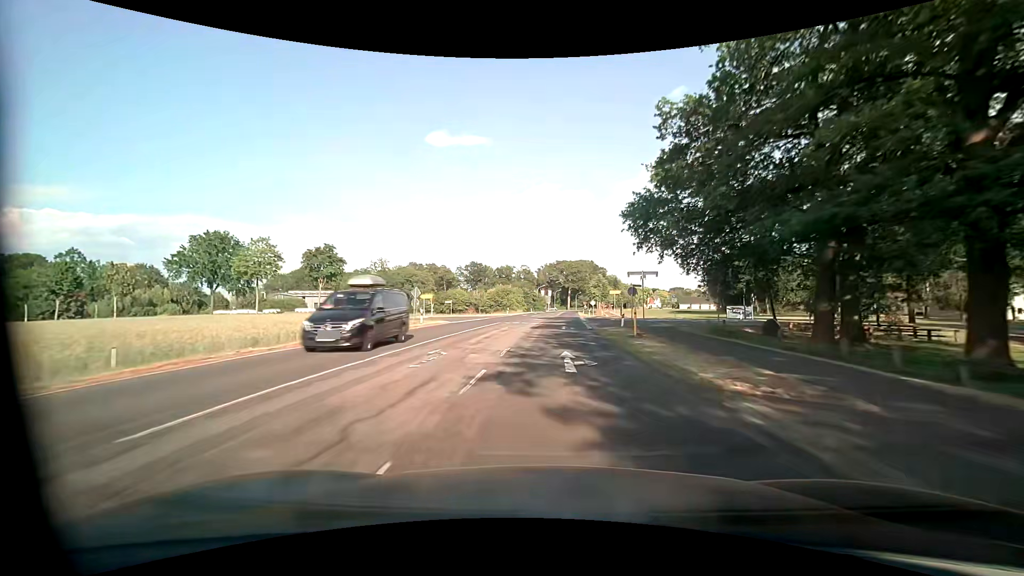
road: secondary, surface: asphalt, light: Day
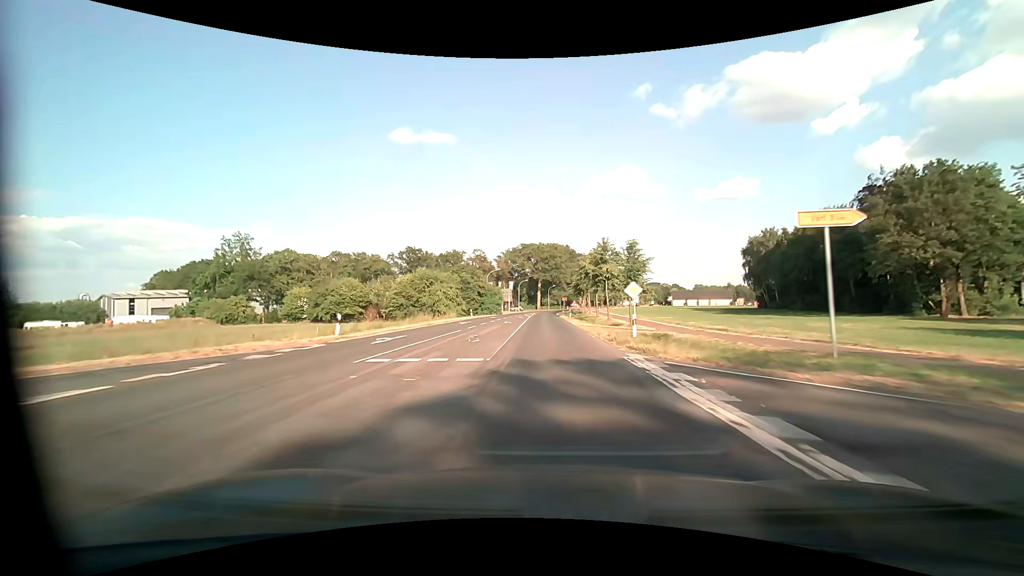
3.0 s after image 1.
(+1.8, +58.4) m; +4°
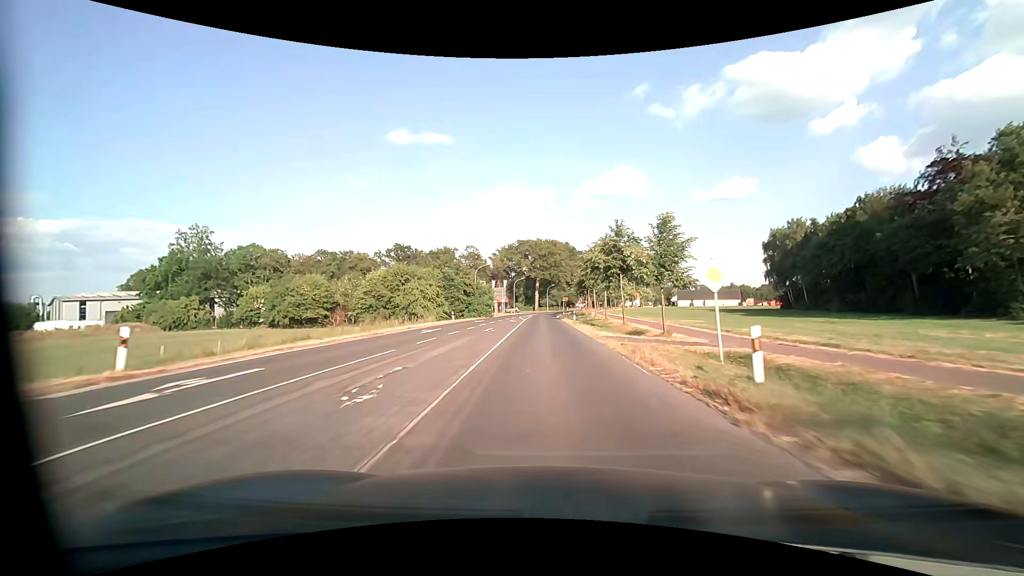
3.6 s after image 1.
(0.0, +11.8) m; 0°
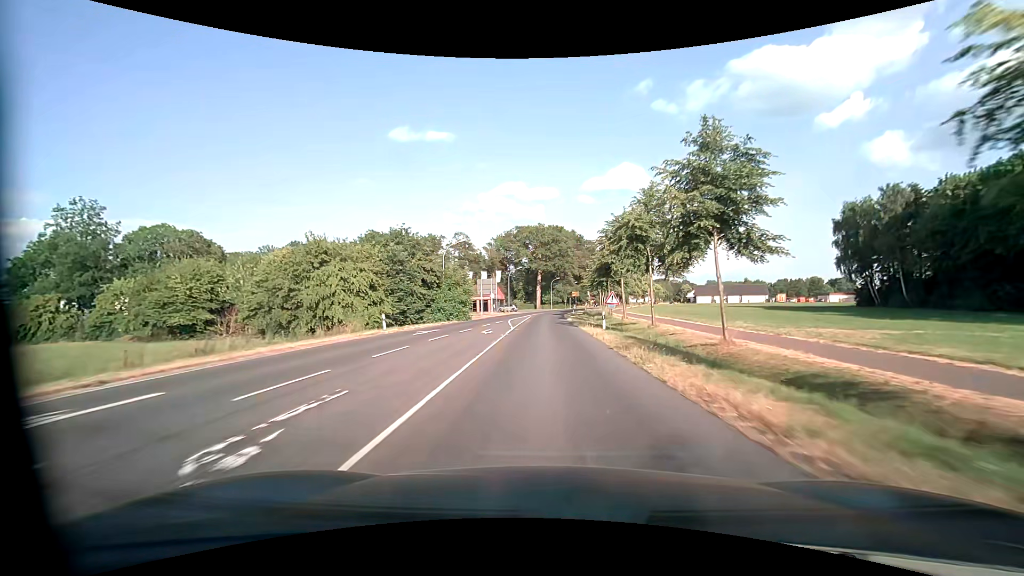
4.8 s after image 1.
(-0.1, +23.0) m; -1°
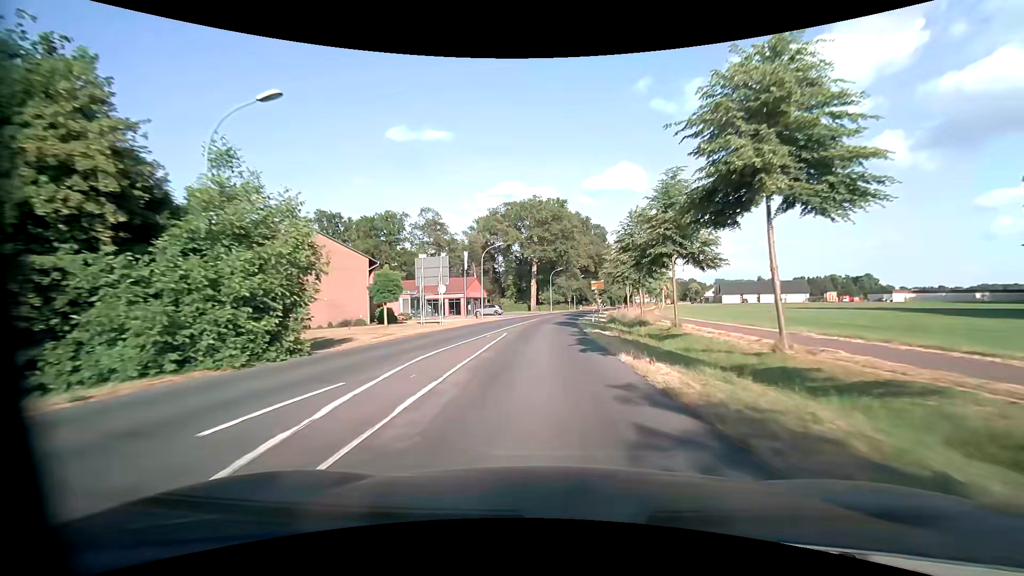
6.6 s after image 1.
(+0.2, +31.5) m; 0°
(0, +10) (0, +20) (0, +30) (0, +40) (+1, +50) (+2, +60) (+4, +70) (+6, +79) (+9, +89) (+11, +99) m
